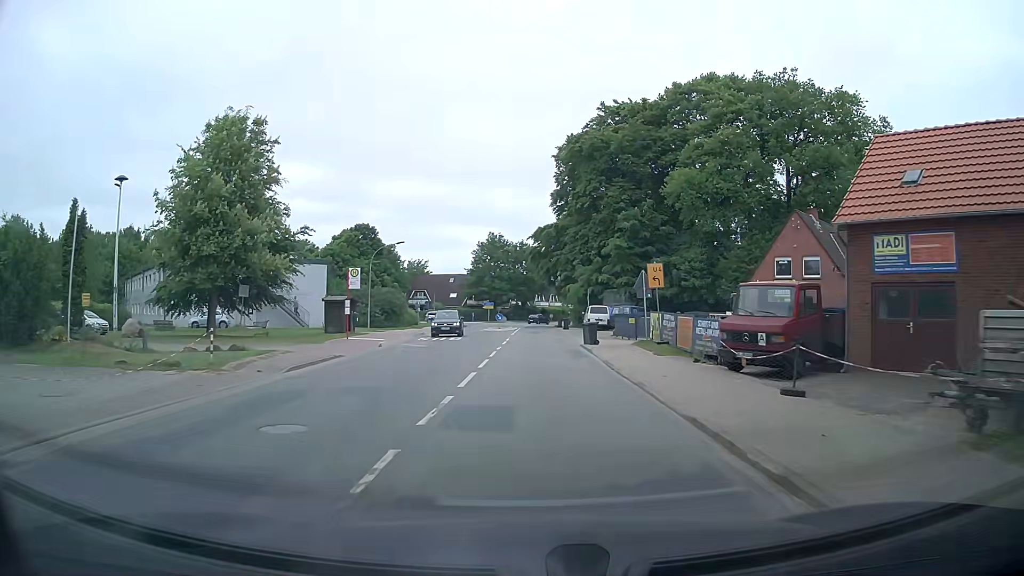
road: tertiary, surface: asphalt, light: Day
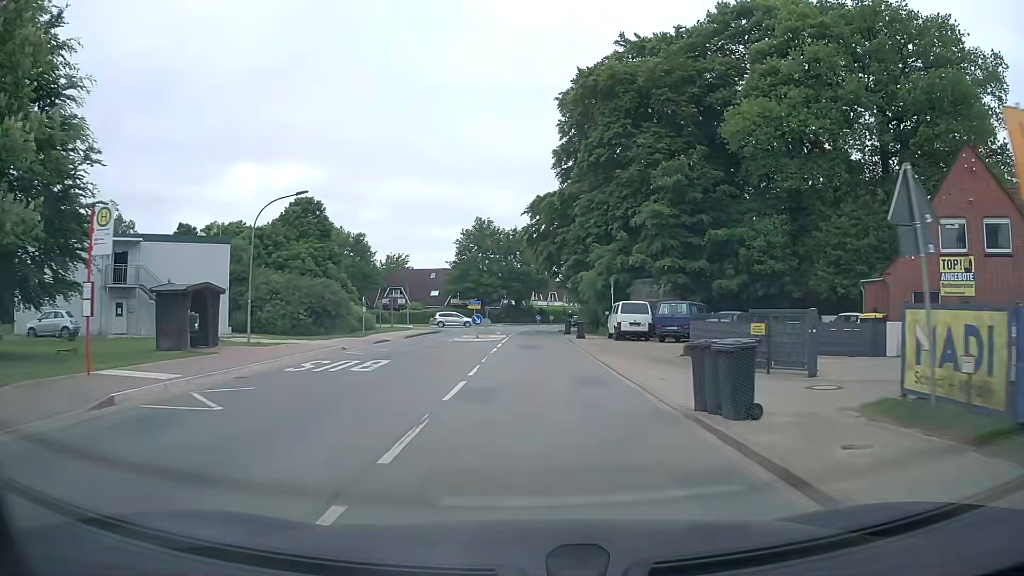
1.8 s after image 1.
(0.0, +20.0) m; 0°
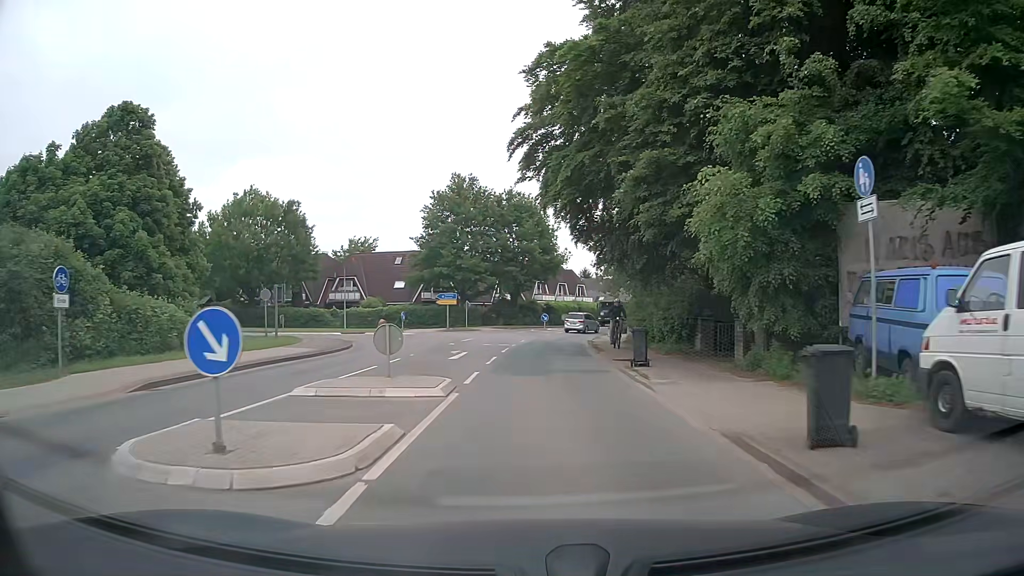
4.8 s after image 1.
(+0.4, +30.7) m; +1°
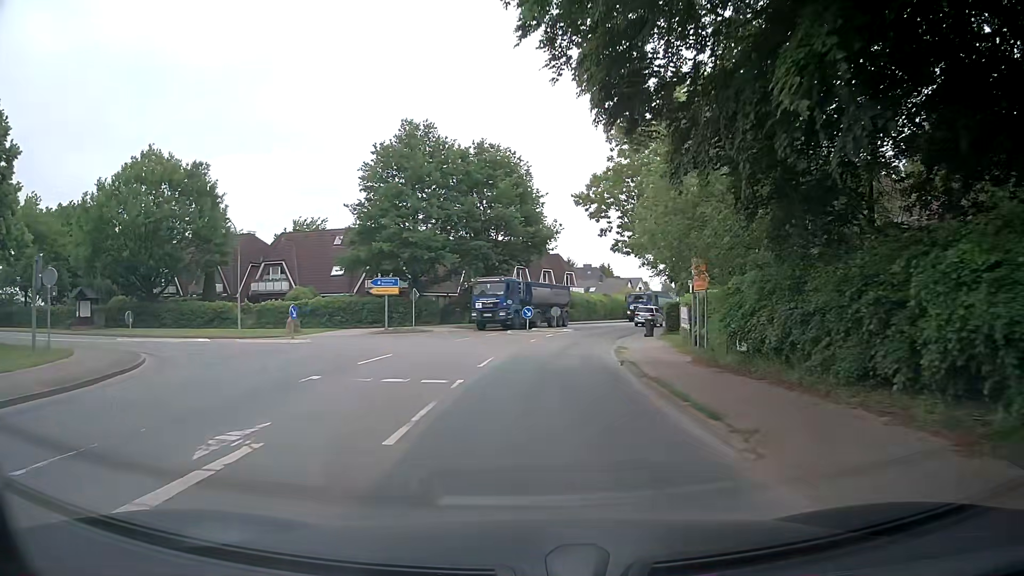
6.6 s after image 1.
(+0.1, +18.4) m; +1°
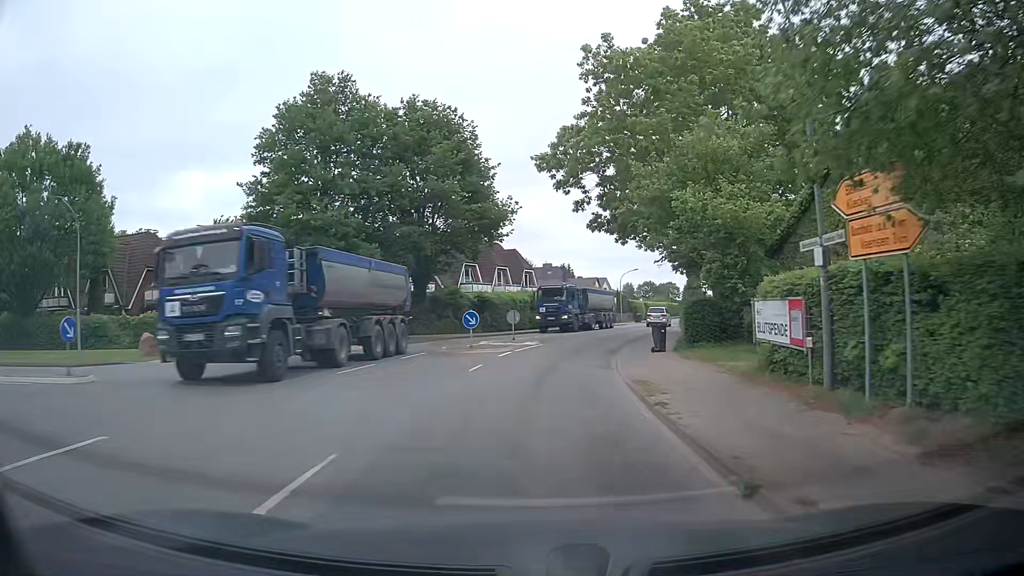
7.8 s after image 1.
(+0.5, +12.4) m; +3°
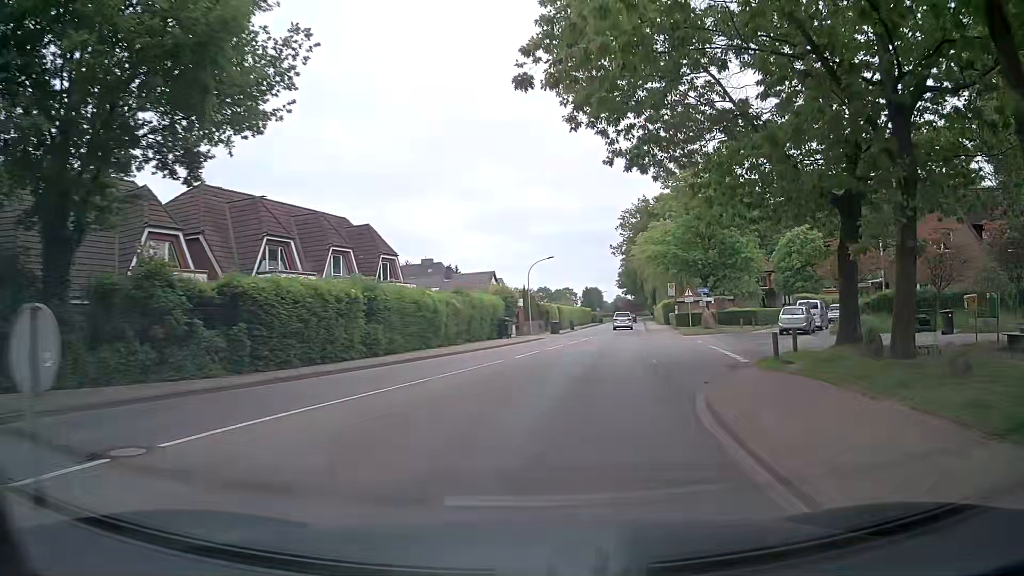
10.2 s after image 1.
(+1.9, +26.1) m; +9°
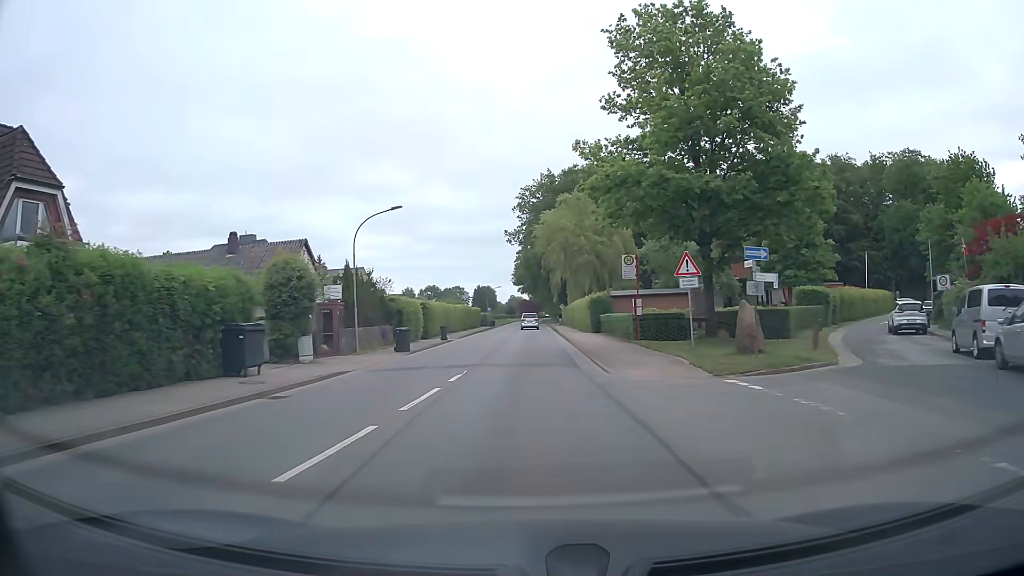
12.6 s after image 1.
(+3.3, +26.8) m; +10°
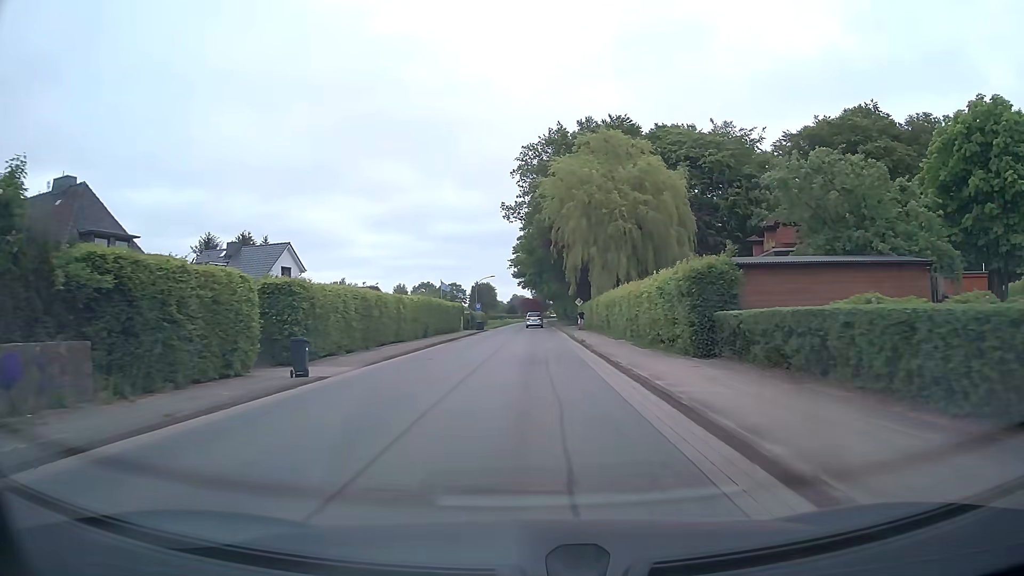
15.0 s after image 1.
(+0.1, +28.3) m; 0°
(0, +10) (0, +20) (0, +30) (0, +40) (0, +50) (0, +60) (0, +70) (0, +80) (0, +90) (0, +100) m
